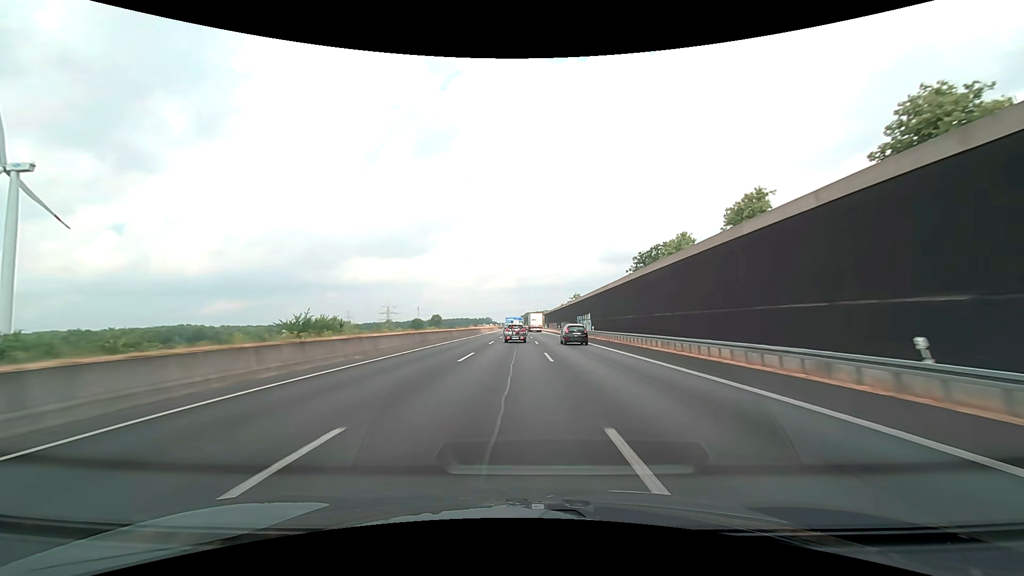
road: motorway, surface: asphalt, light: Day
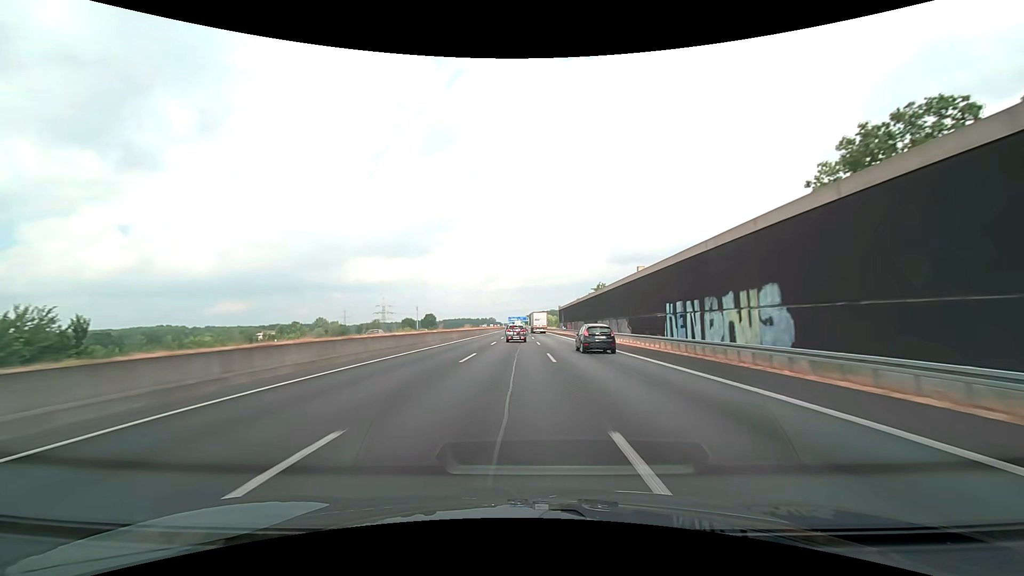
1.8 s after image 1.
(-0.2, +55.2) m; -1°
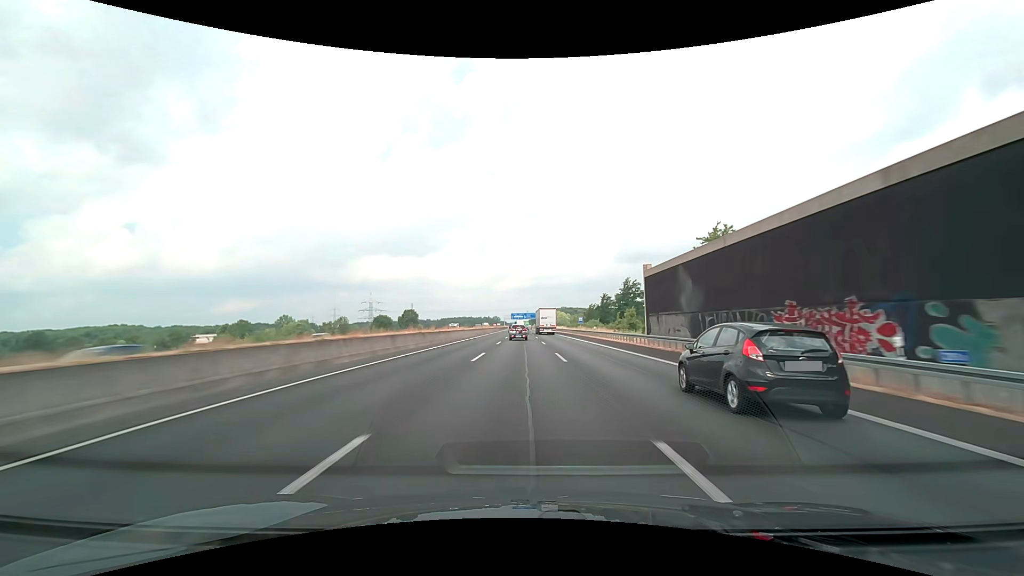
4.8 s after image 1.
(-0.8, +91.5) m; -1°
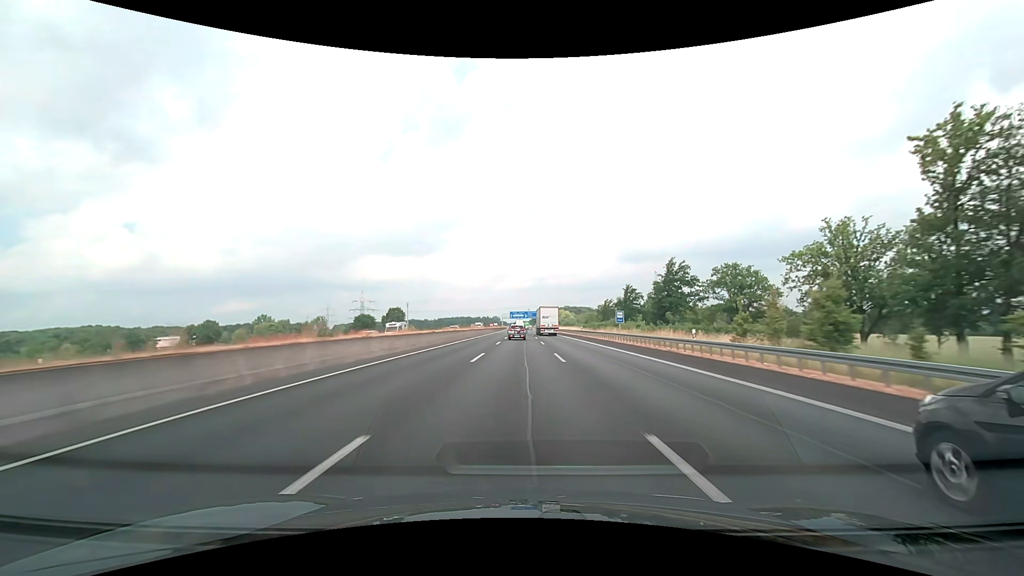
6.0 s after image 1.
(0.0, +36.4) m; 0°
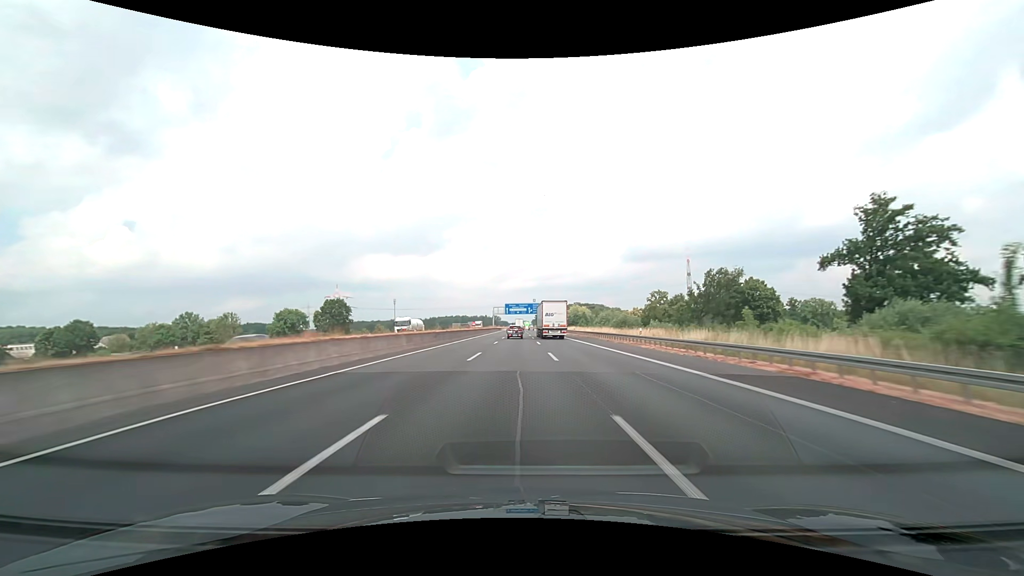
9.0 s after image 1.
(-0.2, +90.7) m; 0°
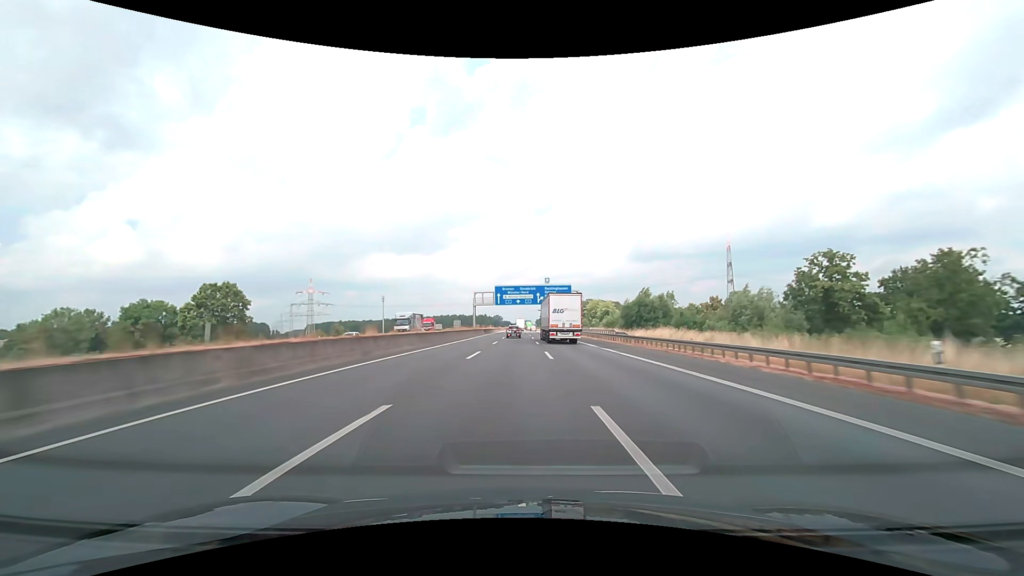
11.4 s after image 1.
(-0.3, +72.2) m; 0°
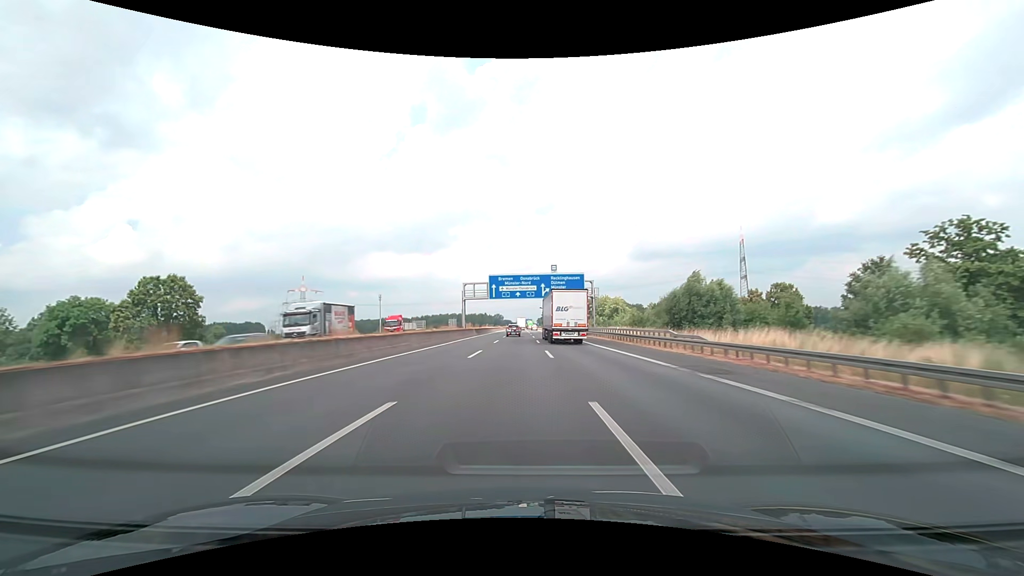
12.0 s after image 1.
(0.0, +18.0) m; 0°
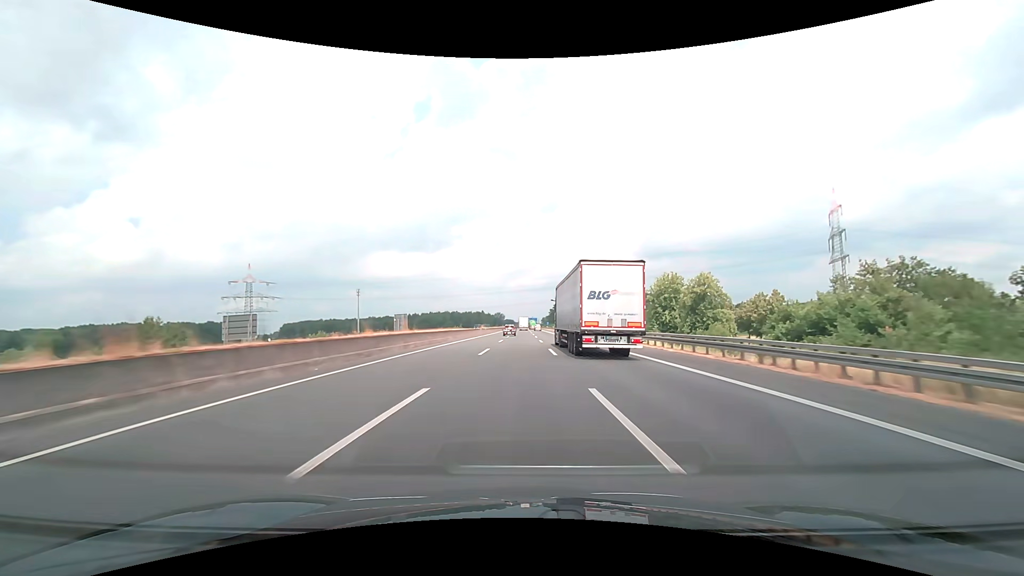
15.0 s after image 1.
(-0.5, +89.6) m; 0°
(0, +10) (0, +20) (0, +30) (0, +40) (0, +50) (0, +60) (0, +70) (0, +80) (0, +90) (0, +100) m
